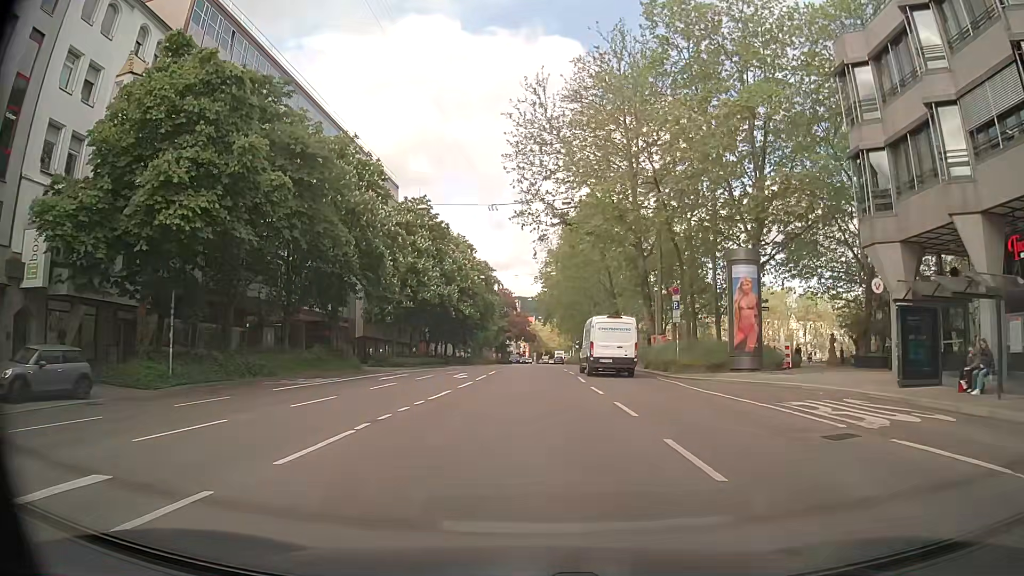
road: secondary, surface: asphalt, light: Day
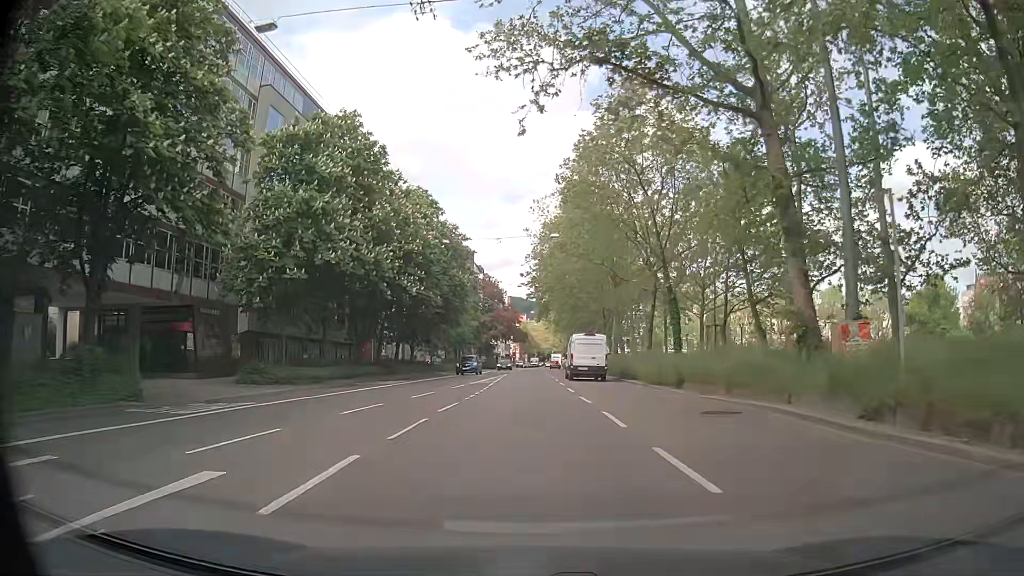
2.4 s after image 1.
(+0.2, +24.9) m; +1°
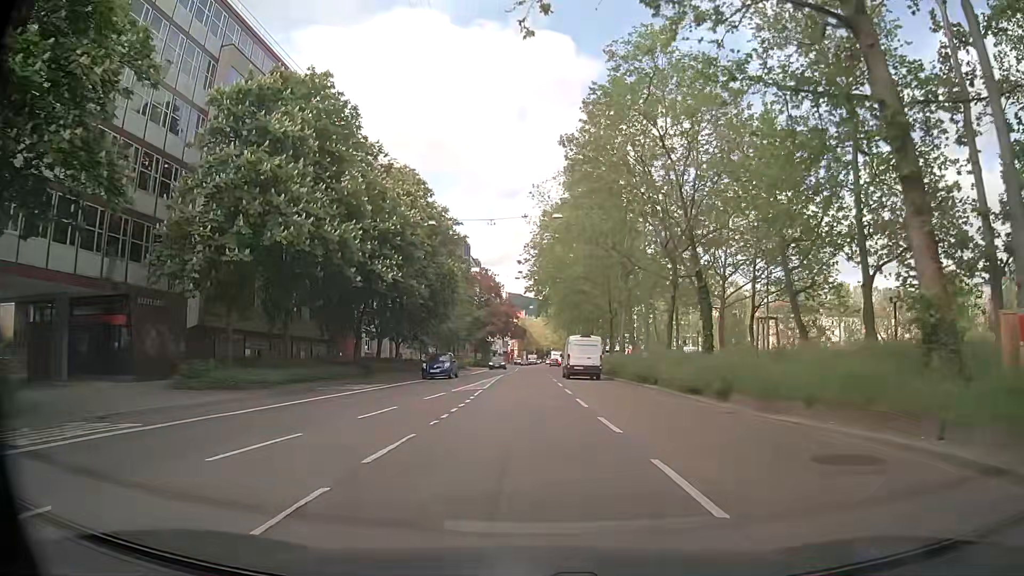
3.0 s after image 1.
(0.0, +6.2) m; +1°
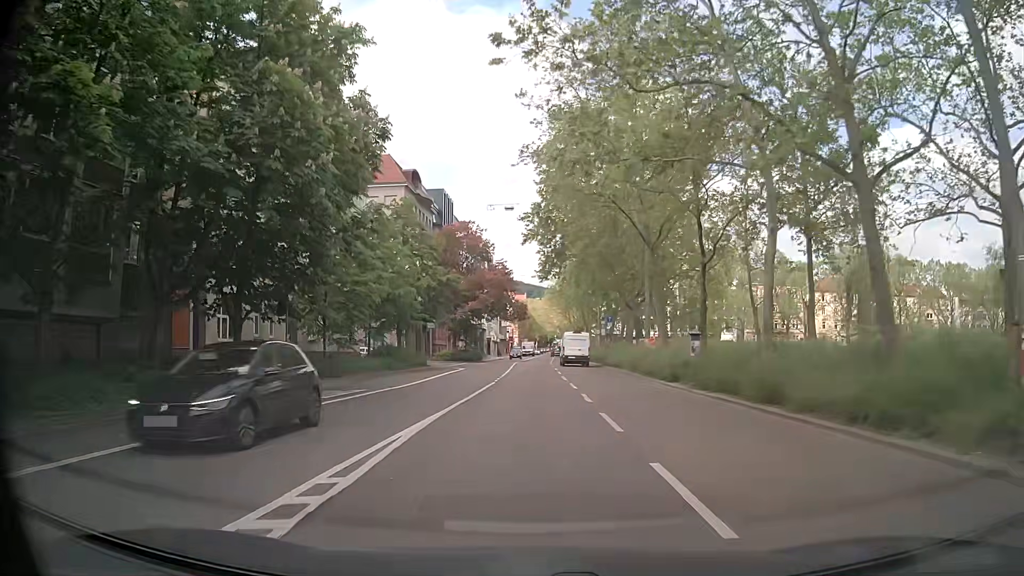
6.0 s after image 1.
(-0.6, +31.3) m; -1°
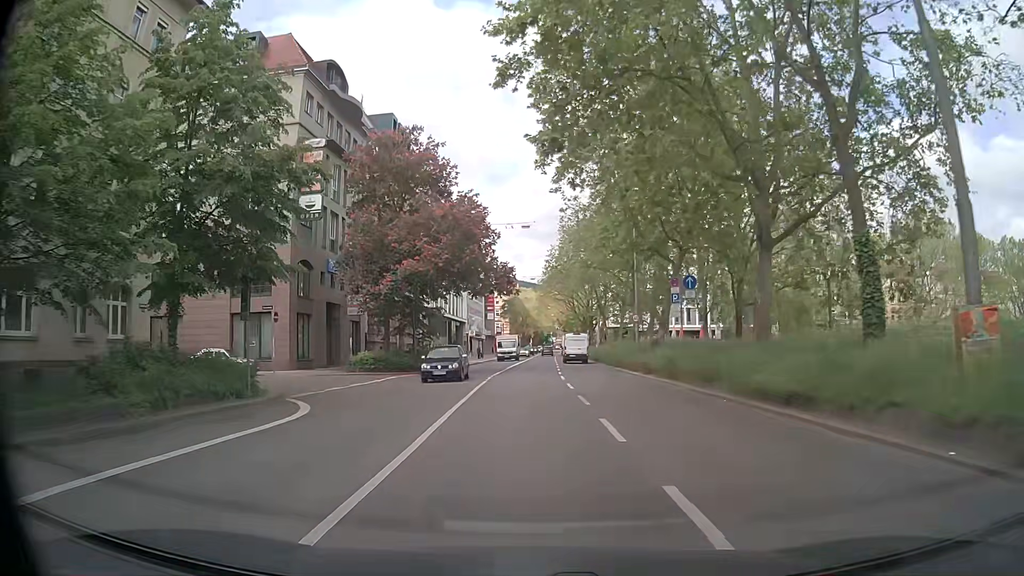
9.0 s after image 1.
(+0.3, +31.5) m; +1°
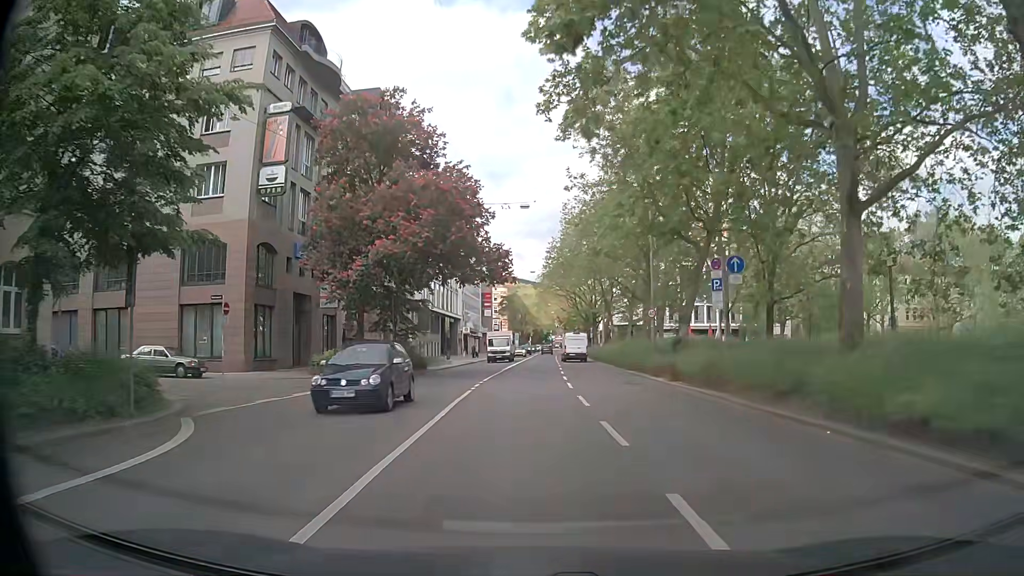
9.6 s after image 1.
(-0.1, +6.3) m; -1°
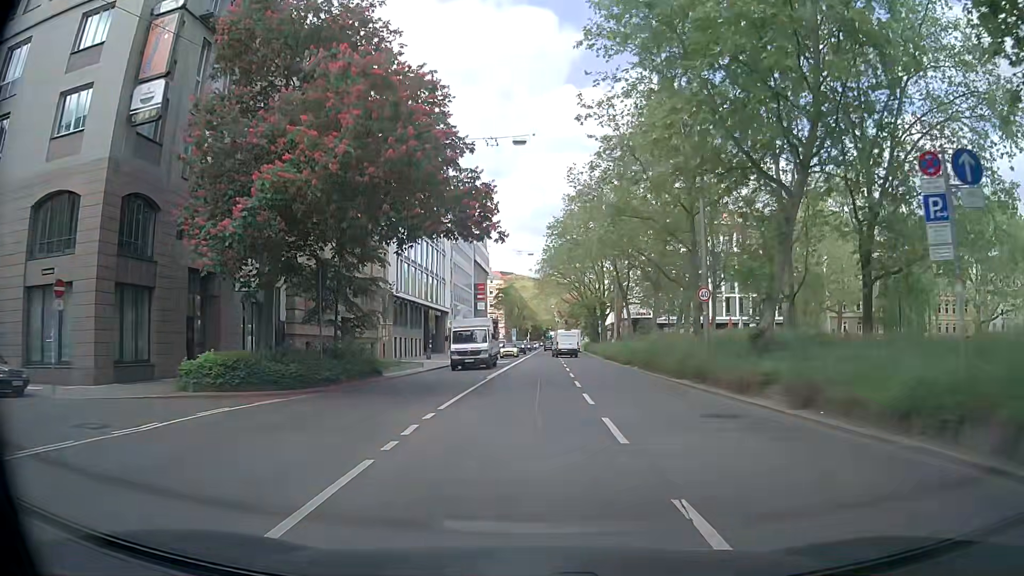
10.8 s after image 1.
(+0.1, +12.4) m; 0°
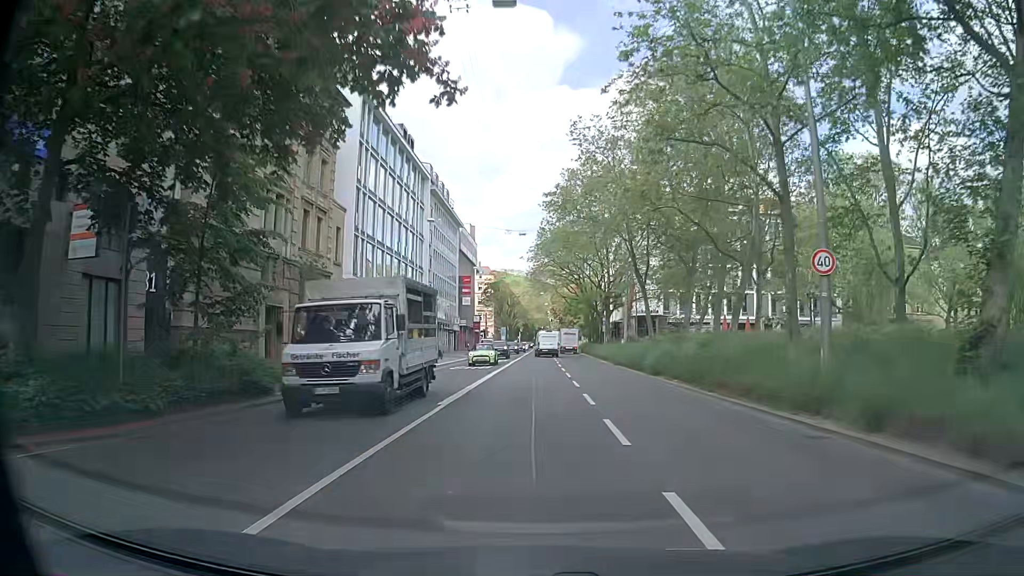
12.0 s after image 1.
(+0.2, +12.1) m; +1°
